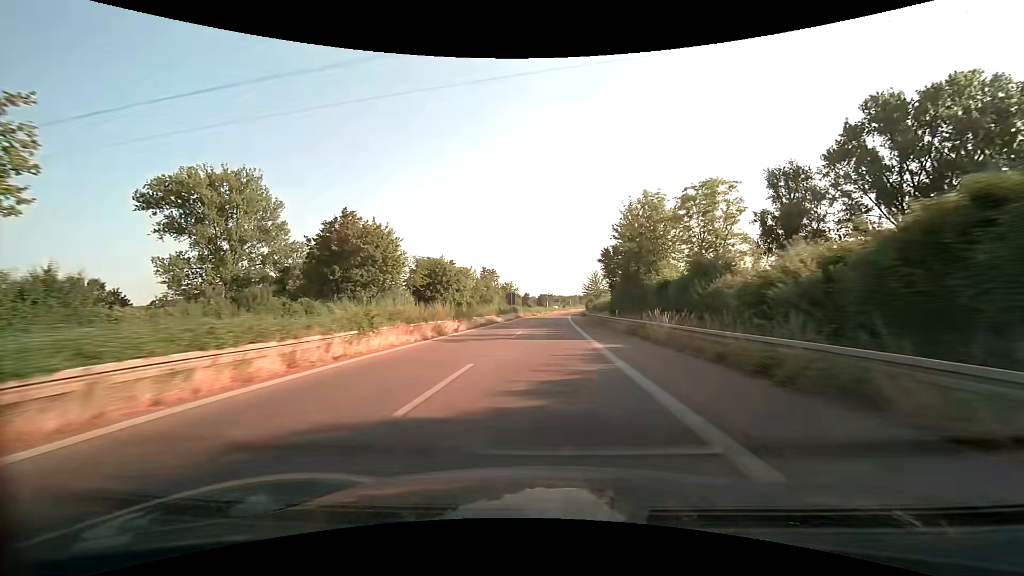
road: trunk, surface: asphalt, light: Day
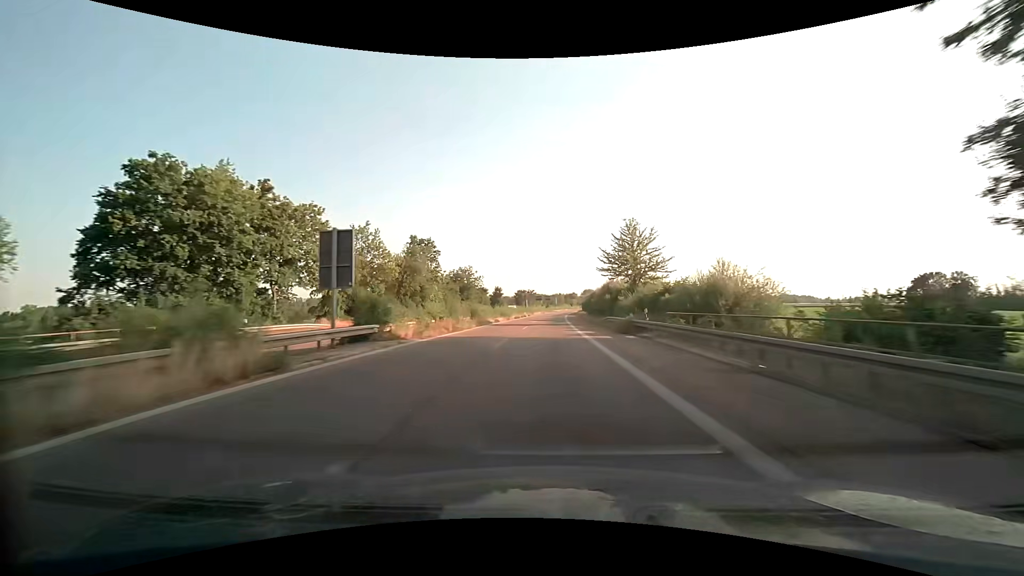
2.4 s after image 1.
(+1.1, +62.2) m; +2°
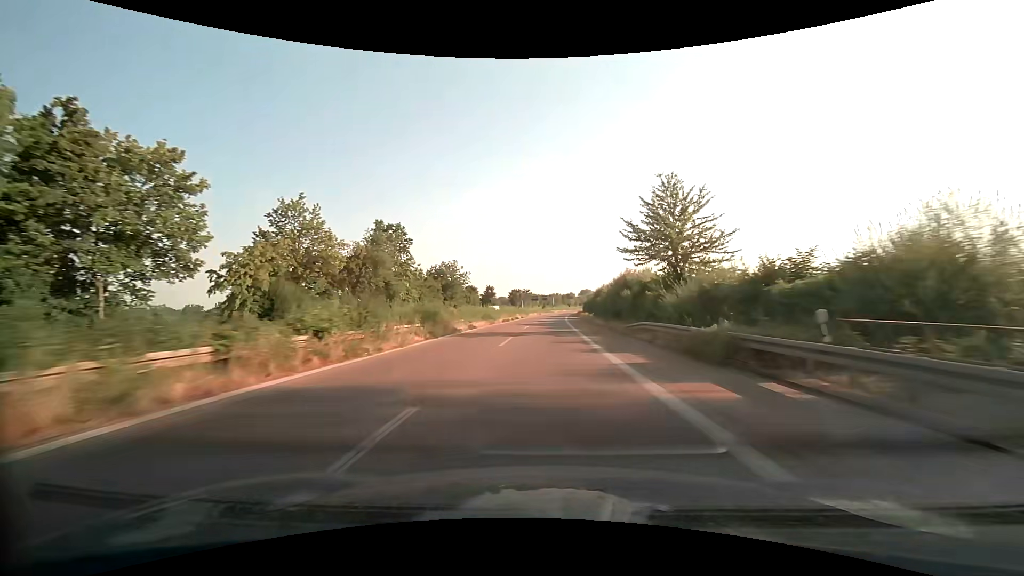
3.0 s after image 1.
(+0.1, +15.7) m; 0°
(0, +10) (0, +20) (0, +30) (0, +40) (0, +50) (+1, +60) (+1, +70) (+1, +80) (+2, +90) (+2, +100) m
